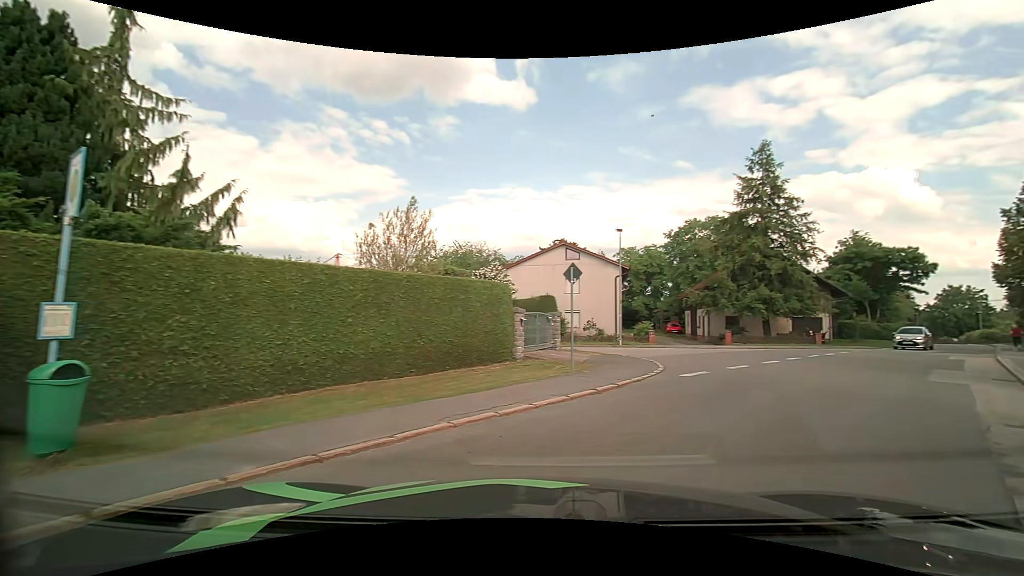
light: Day
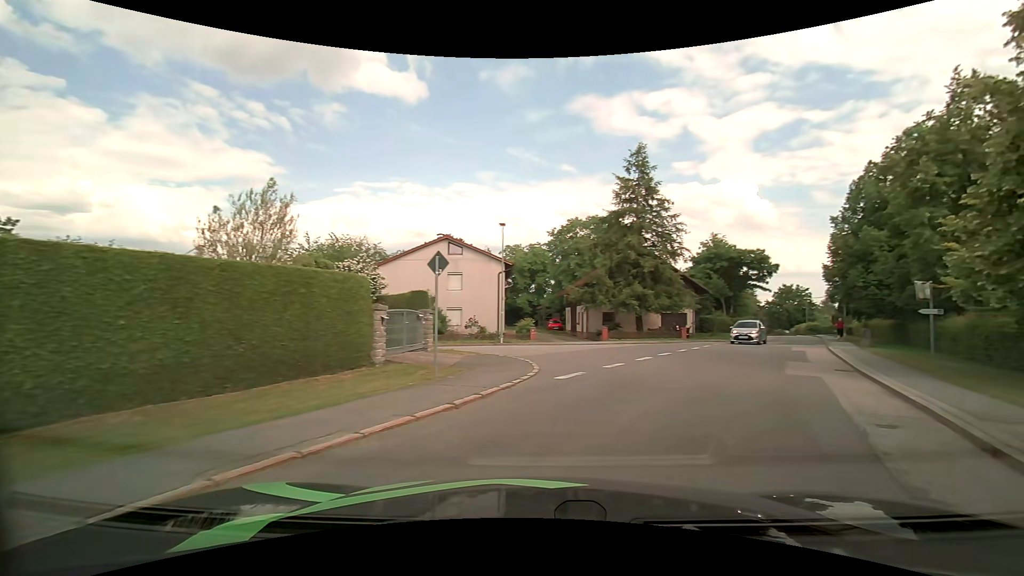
(+0.3, +1.9) m; +14°
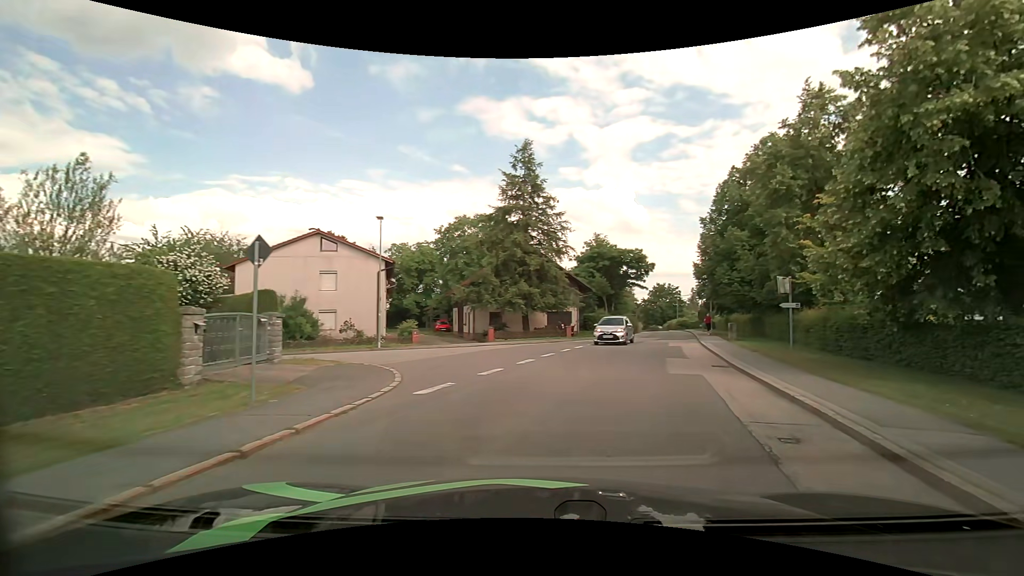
(+0.3, +2.0) m; +12°
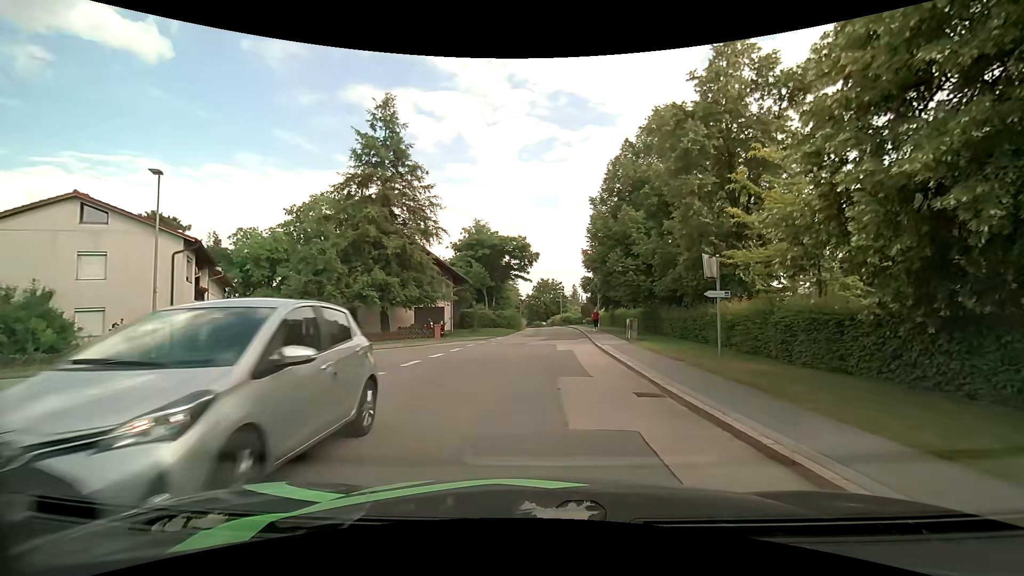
(+1.3, +7.2) m; +15°
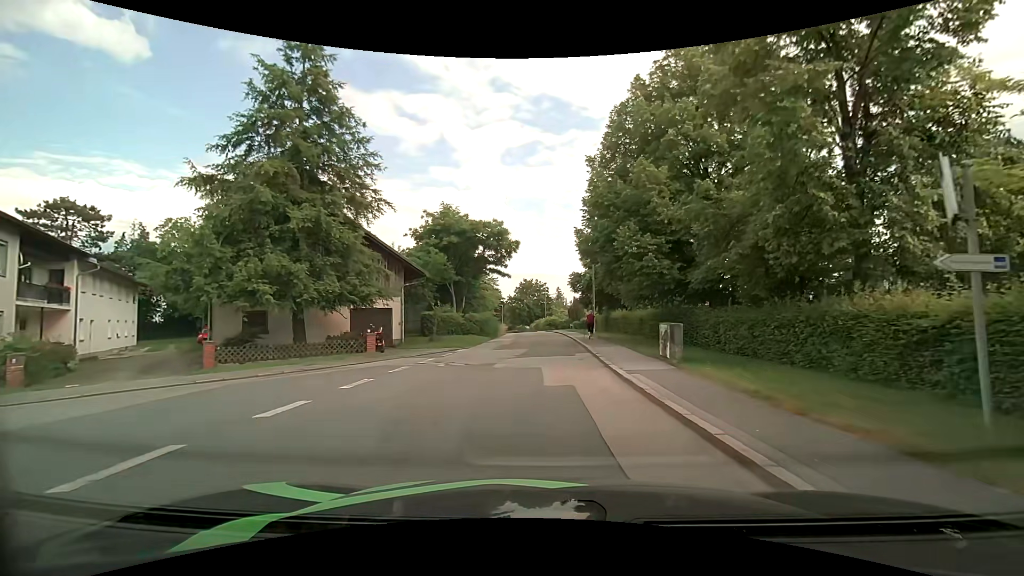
(+0.1, +9.3) m; +1°
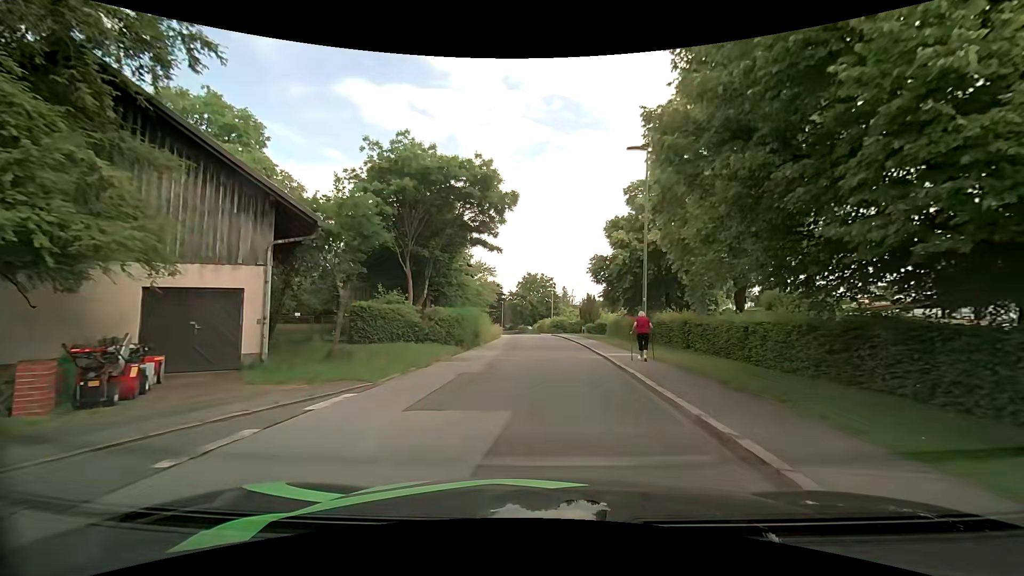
(-0.1, +14.8) m; -1°
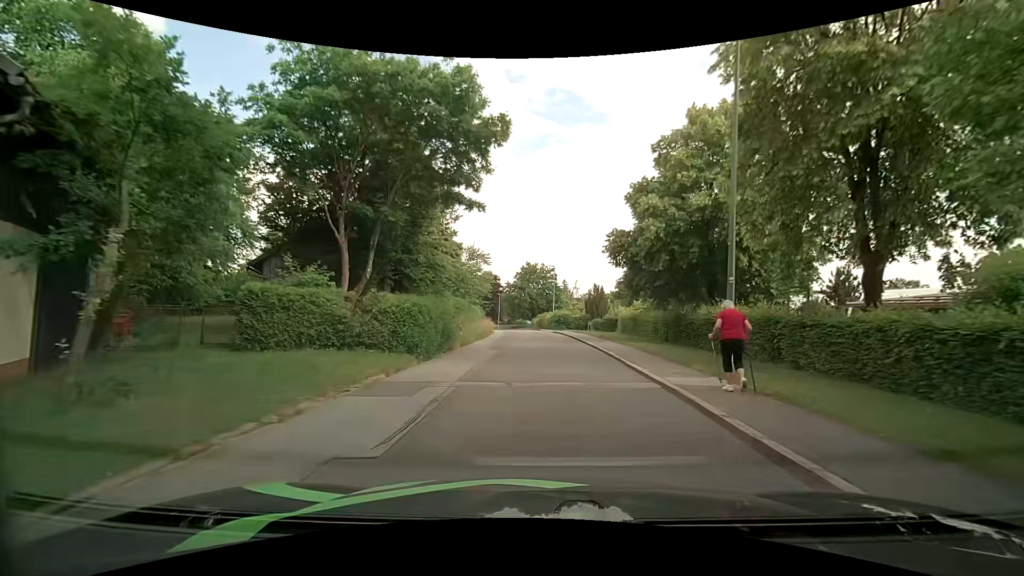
(-0.1, +8.3) m; -1°
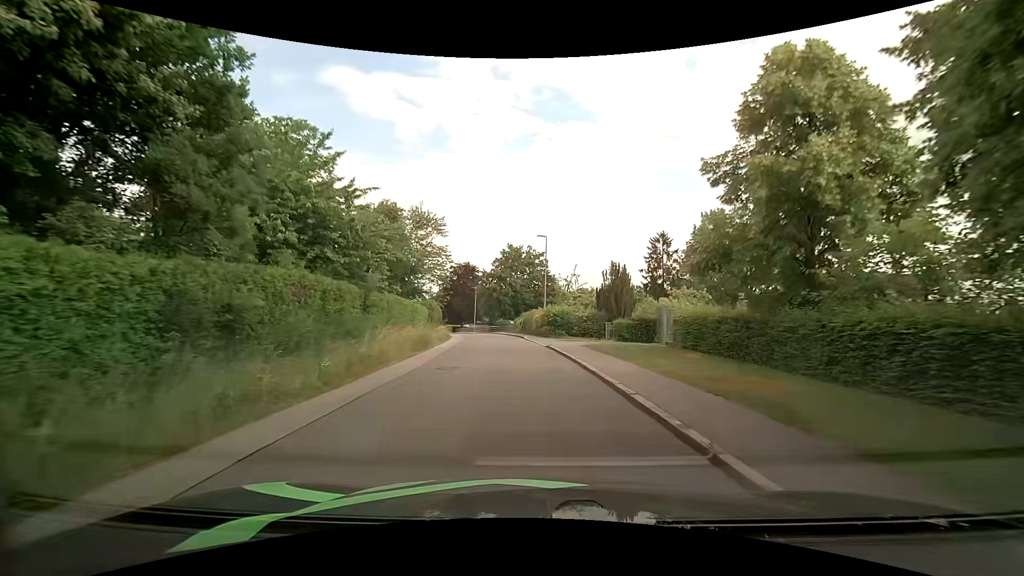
(+0.6, +22.4) m; +2°
(0, +10) (-1, +20) (-2, +30) (-3, +40) (-5, +50) (-7, +60) (-9, +69) (-11, +79) (-14, +88) (-17, +98) m
